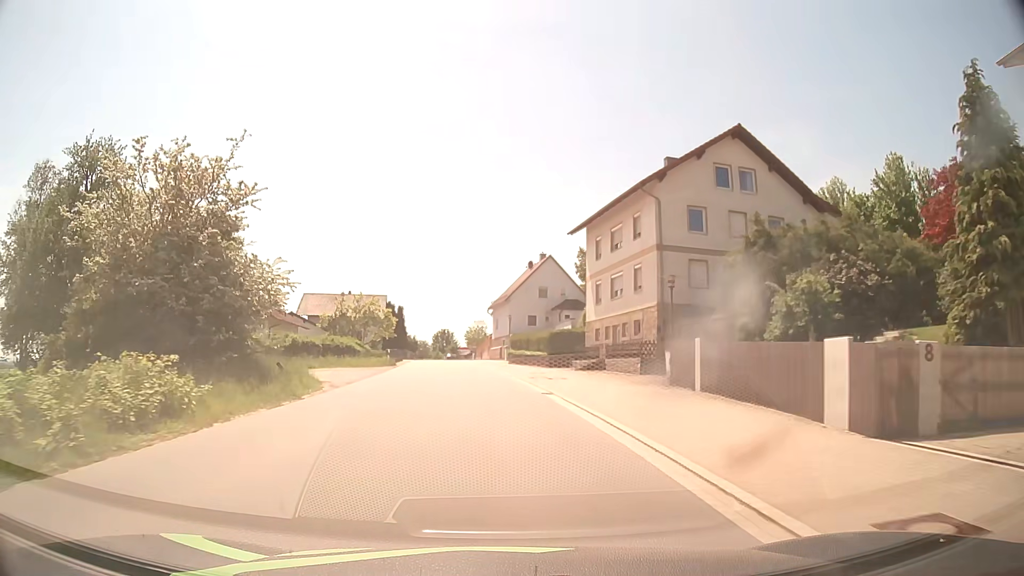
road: tertiary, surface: asphalt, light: Day
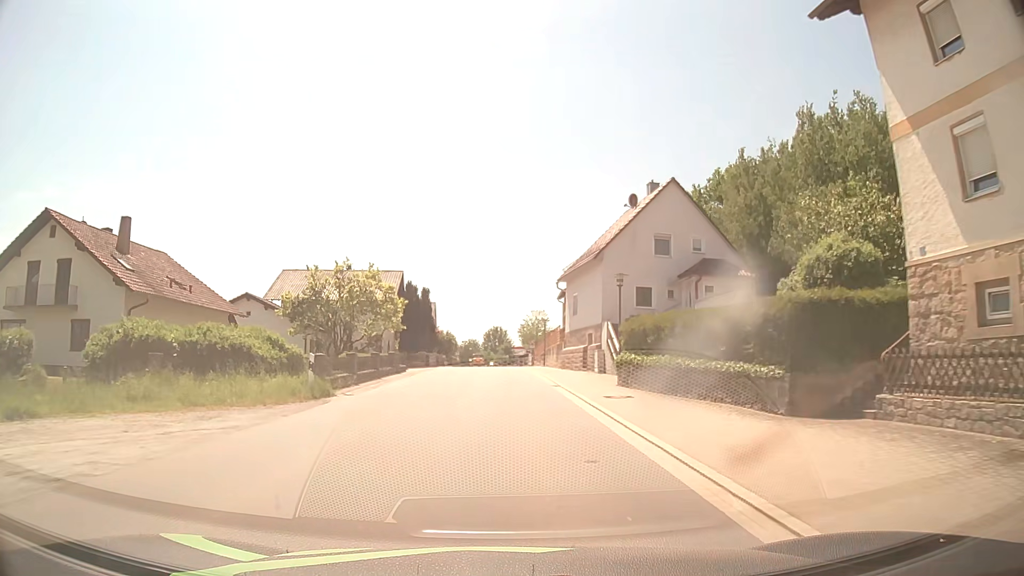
(-1.6, +30.4) m; -5°
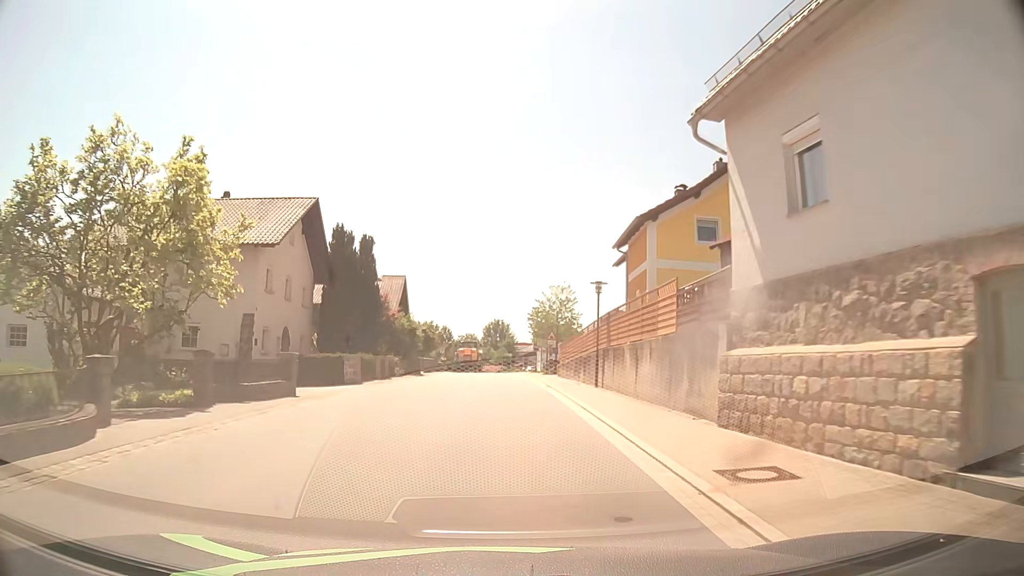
(+0.1, +30.6) m; 0°
(0, +10) (0, +20) (0, +30) (0, +40) (0, +50) (-1, +60) (-1, +70) (-2, +80) (-2, +90) (-3, +100) m
